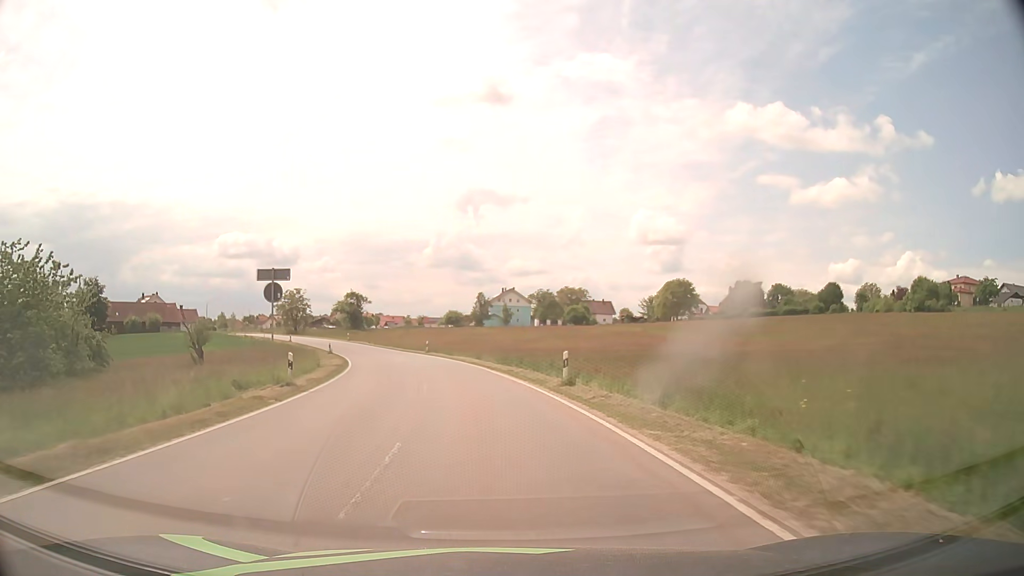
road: tertiary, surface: asphalt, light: Day
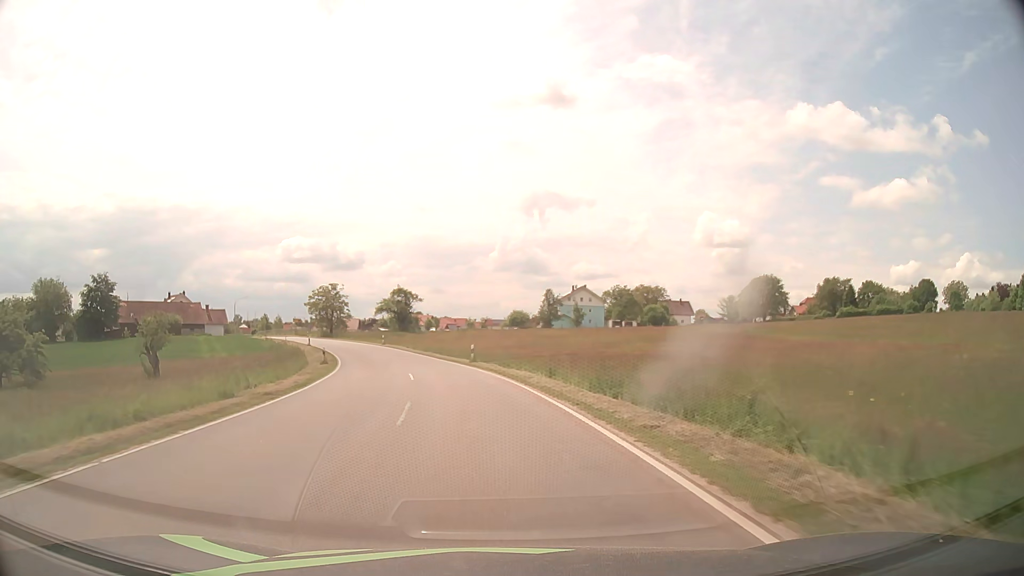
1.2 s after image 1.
(-0.8, +18.5) m; -6°
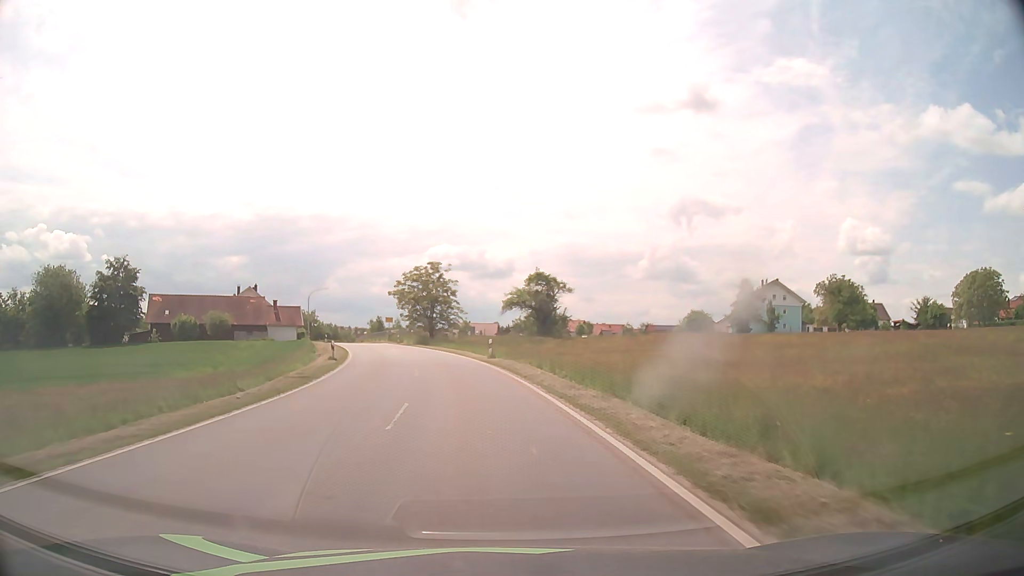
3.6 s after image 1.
(-4.3, +36.7) m; -13°
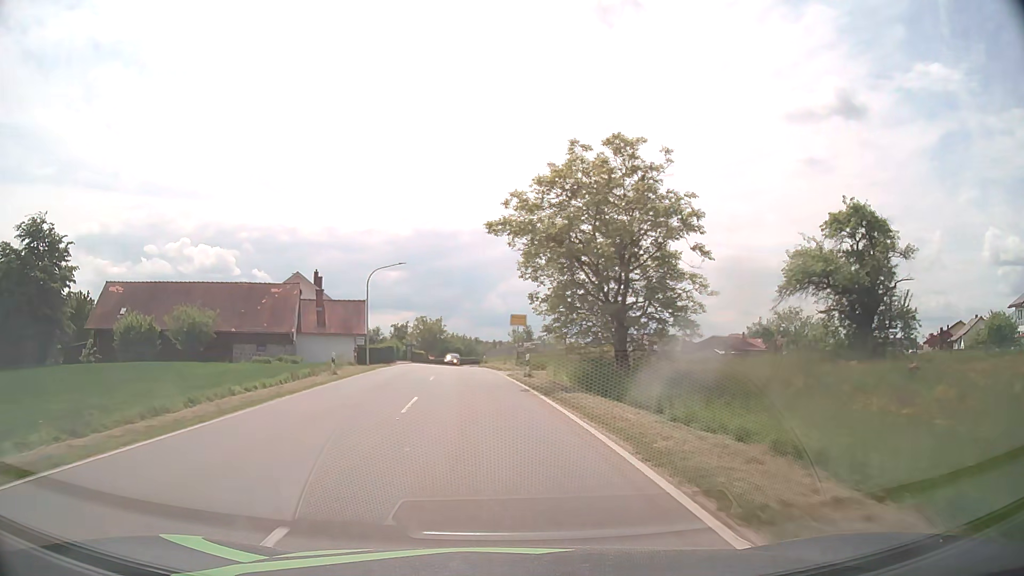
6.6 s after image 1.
(-5.5, +45.4) m; -14°
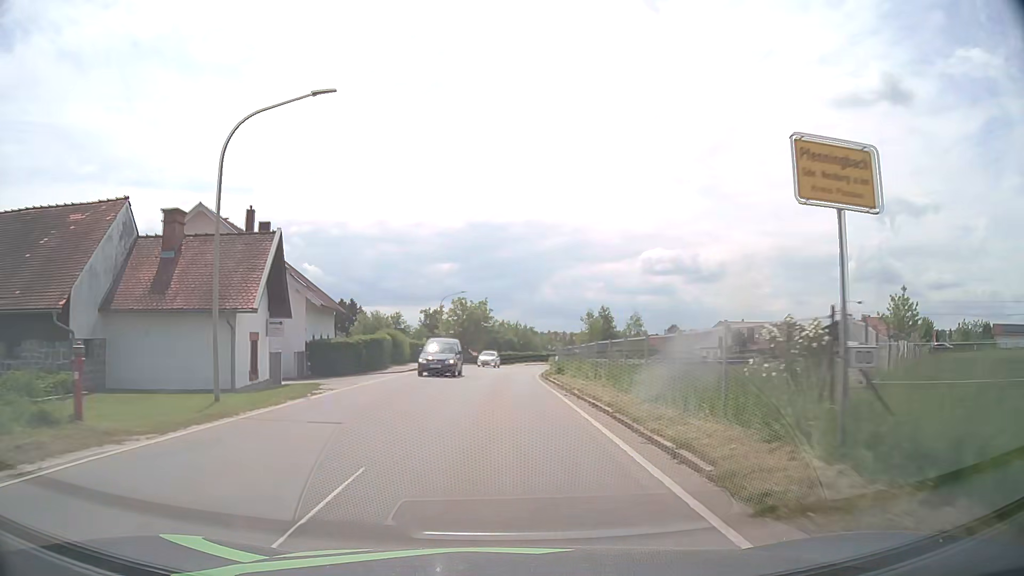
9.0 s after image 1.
(-1.8, +33.5) m; -5°
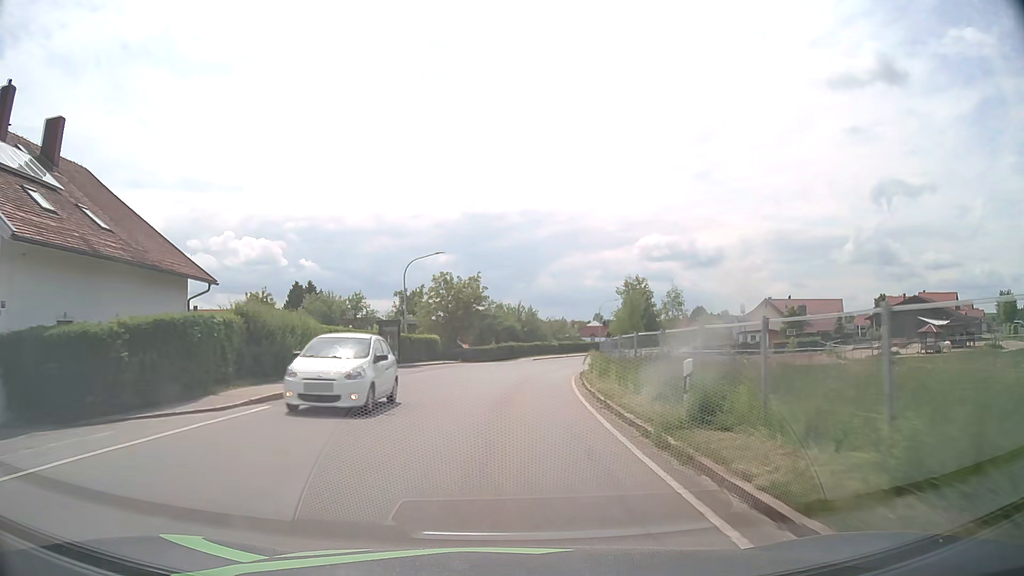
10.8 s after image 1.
(0.0, +24.0) m; 0°
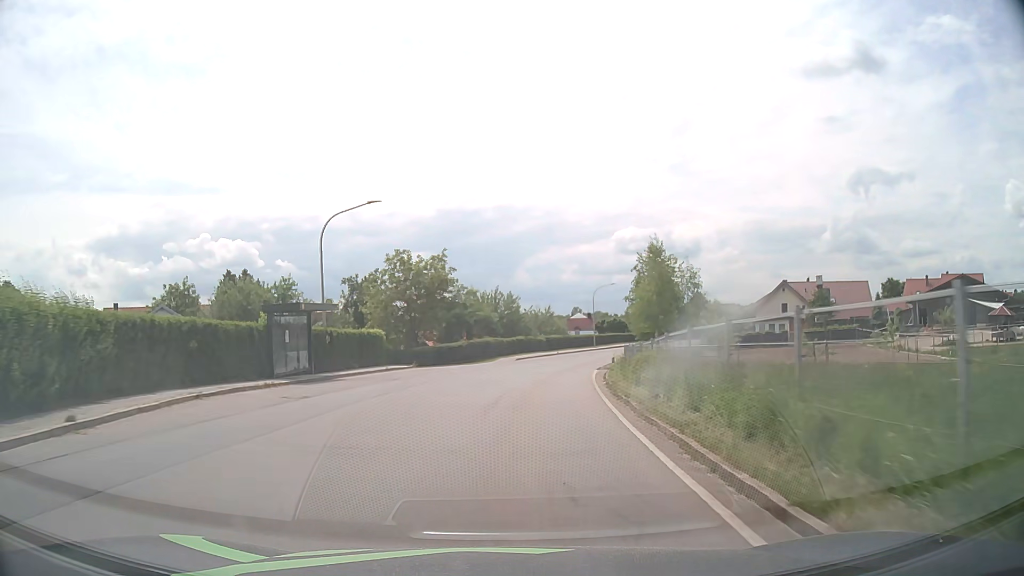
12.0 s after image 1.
(+0.2, +15.8) m; +2°
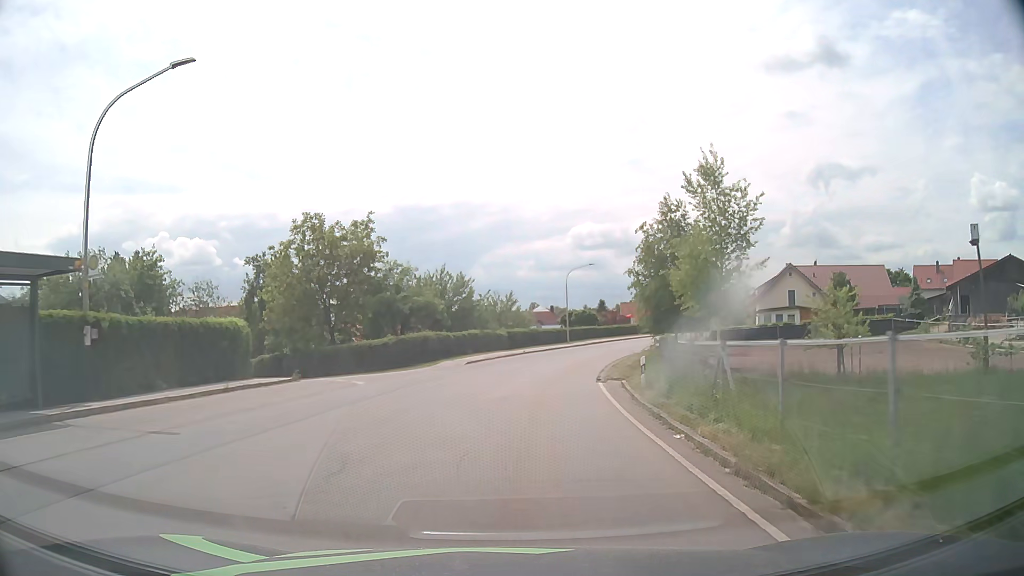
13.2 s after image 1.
(+0.5, +15.7) m; +4°
